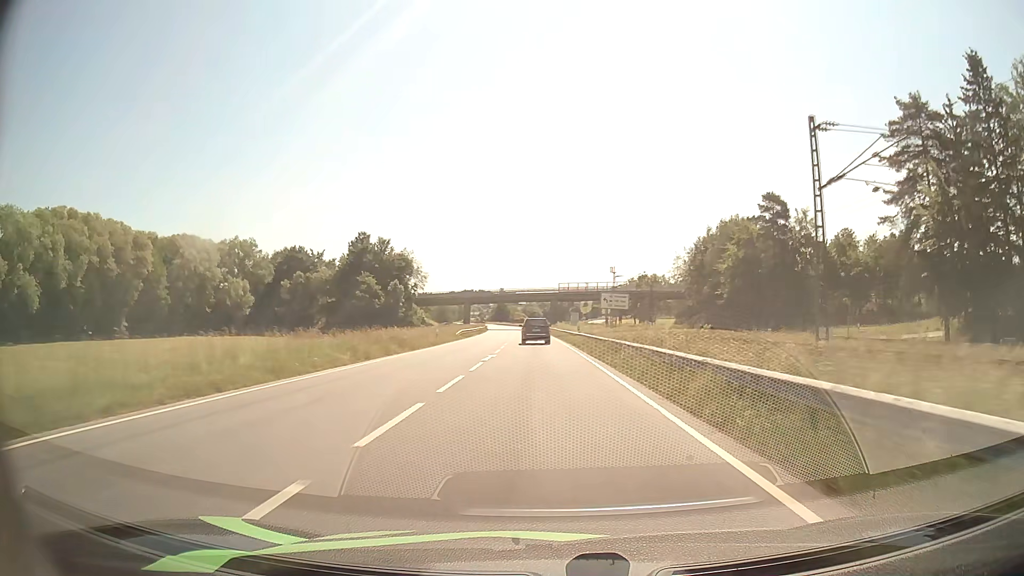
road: primary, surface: asphalt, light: Day
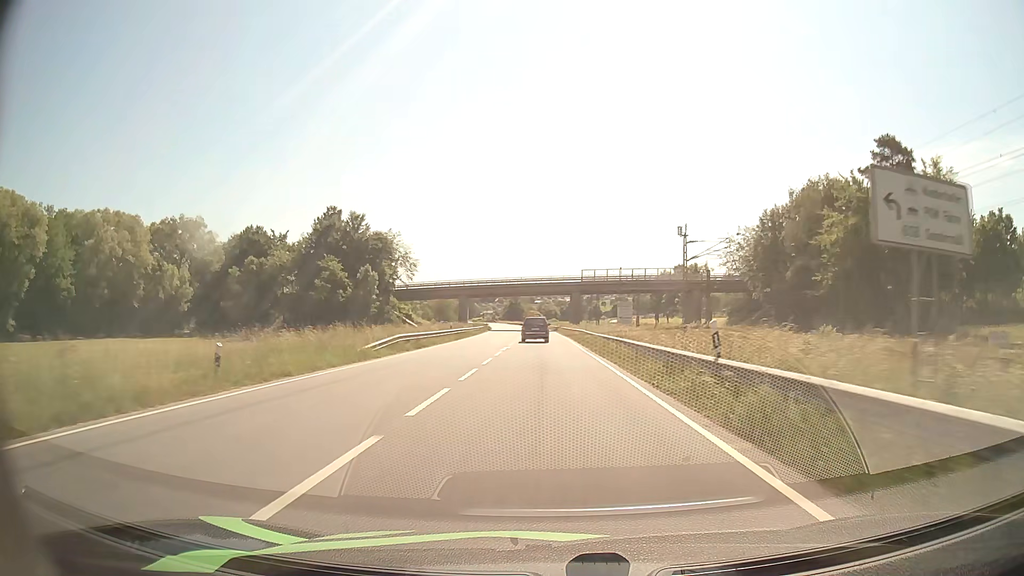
(-0.5, +33.7) m; -2°
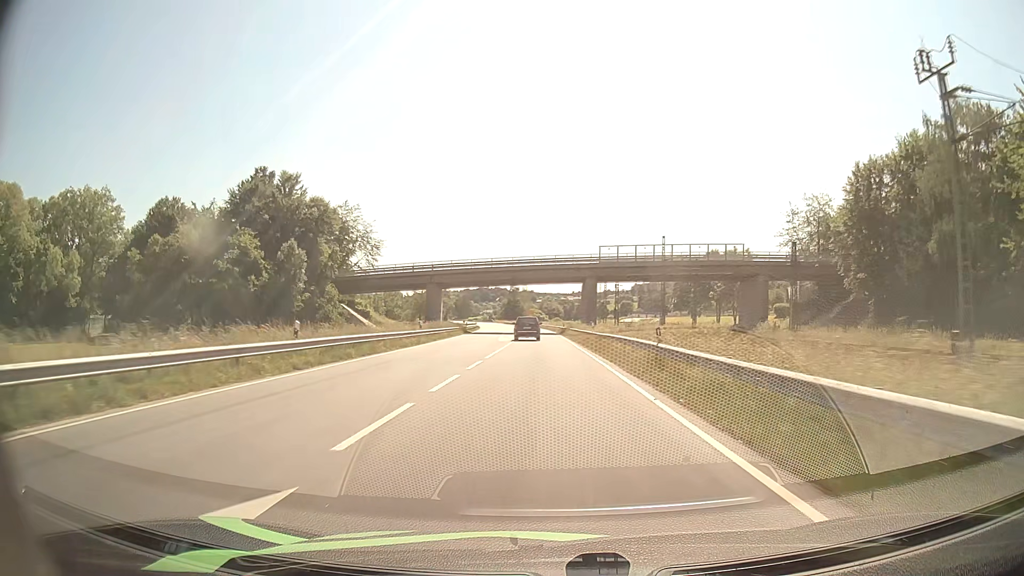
(0.0, +33.0) m; 0°
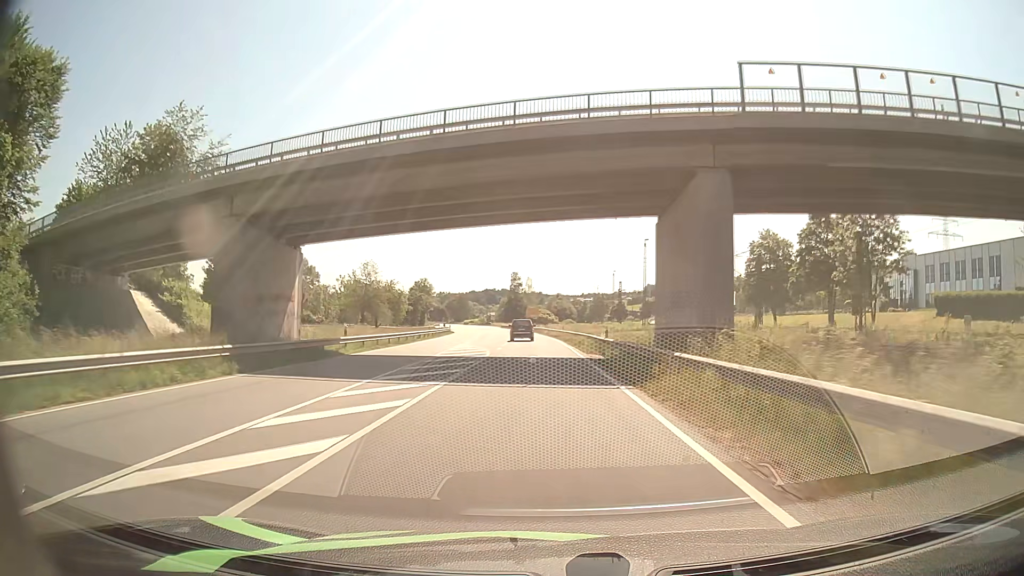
(-0.4, +55.2) m; -1°
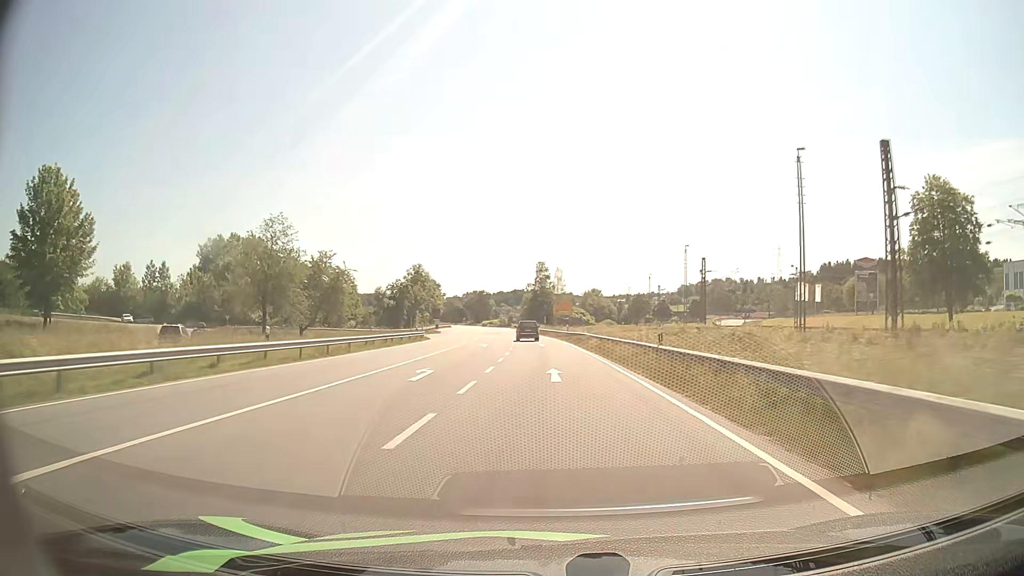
(-1.1, +46.1) m; -3°
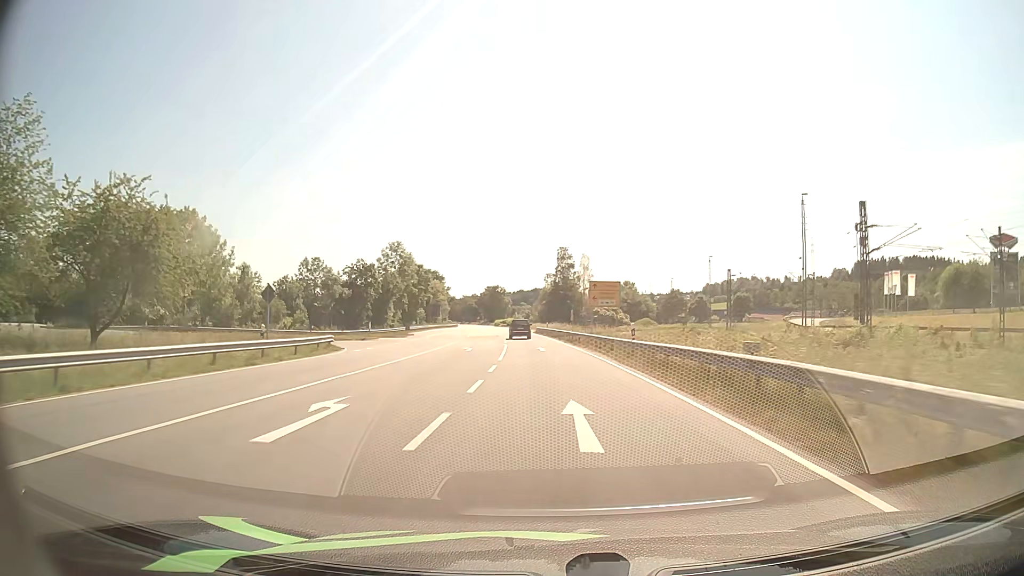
(-0.7, +36.4) m; -2°
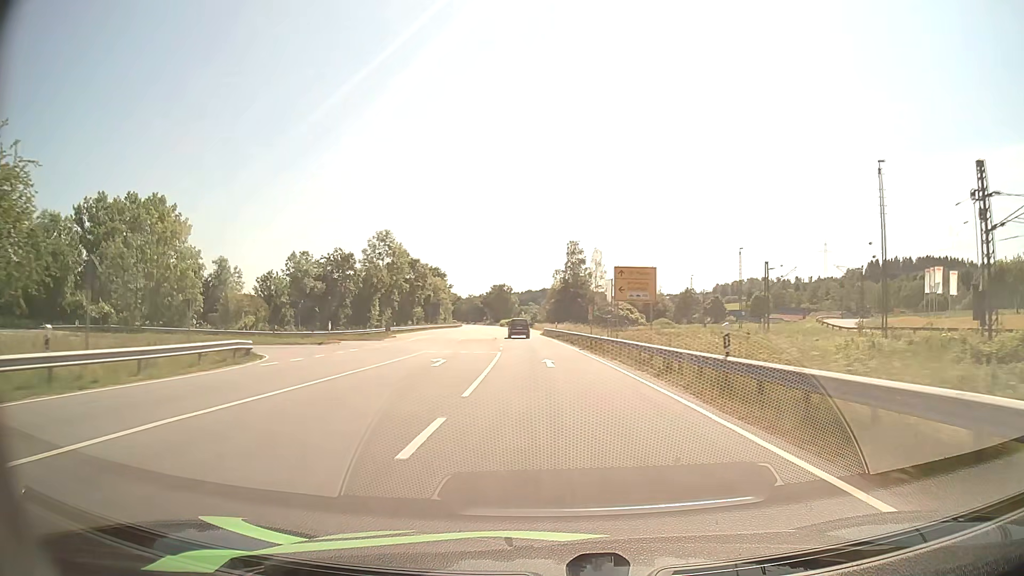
(0.0, +12.5) m; -1°
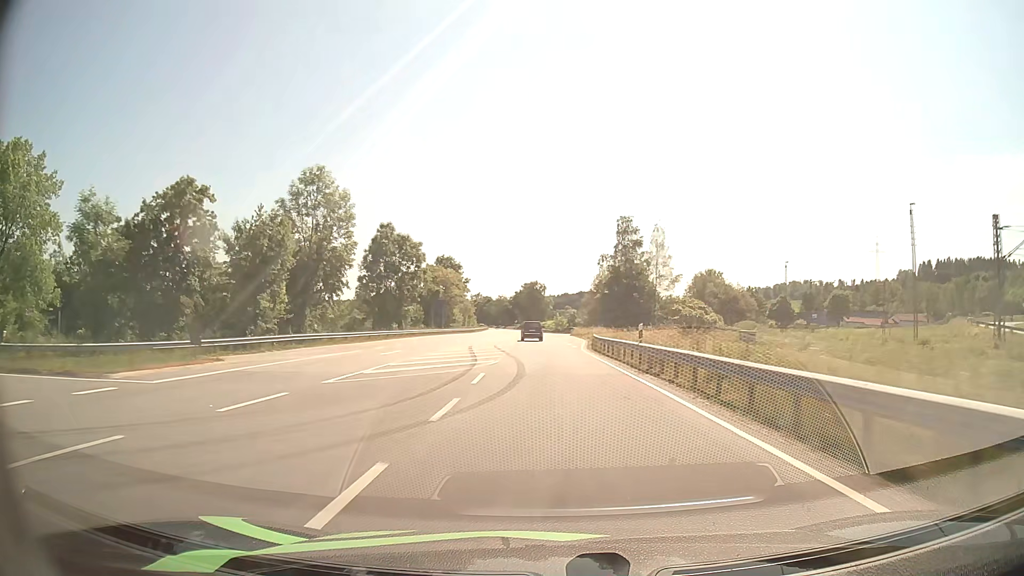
(-1.0, +38.5) m; -3°
(0, +10) (0, +20) (0, +30) (-1, +40) (-1, +50) (-2, +60) (-2, +70) (-2, +80) (-3, +90) (-3, +100) m
